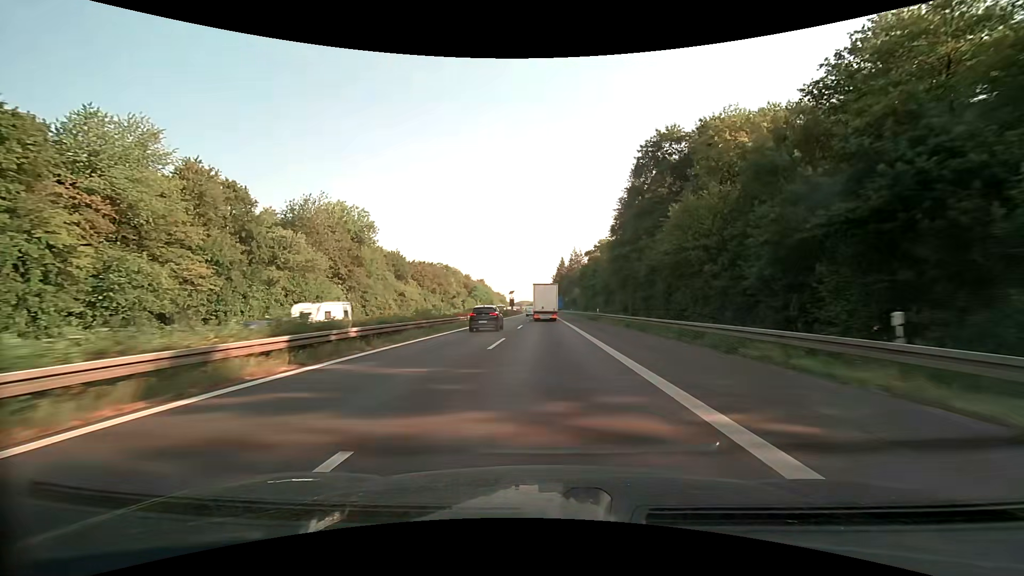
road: motorway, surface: asphalt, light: Day
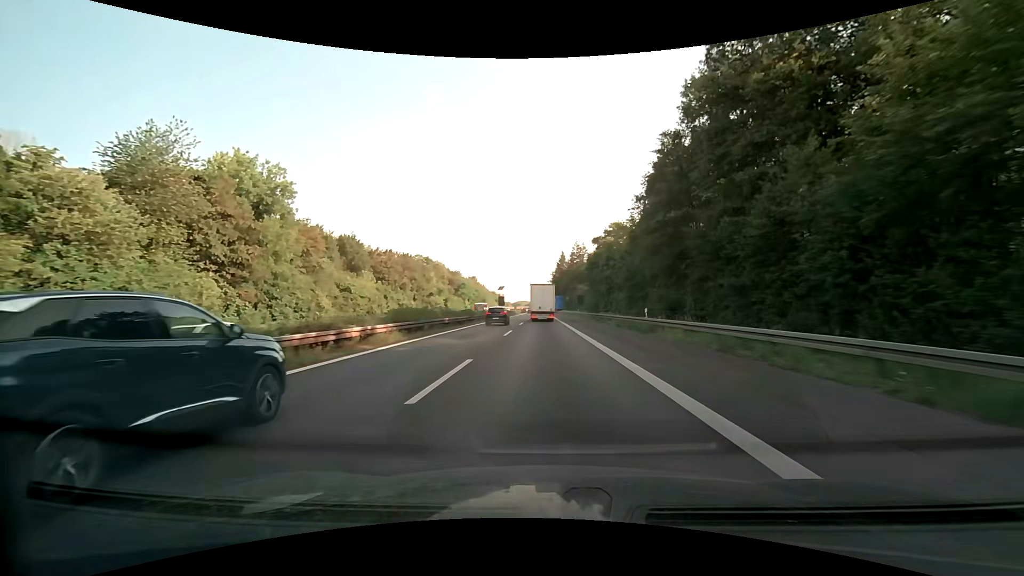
(+0.1, +27.7) m; 0°
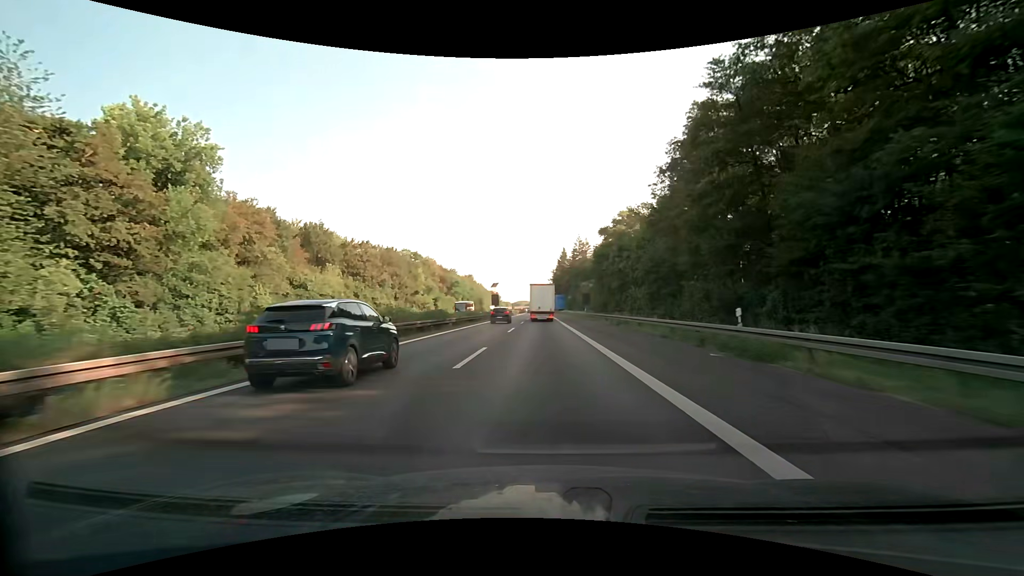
(0.0, +13.9) m; 0°
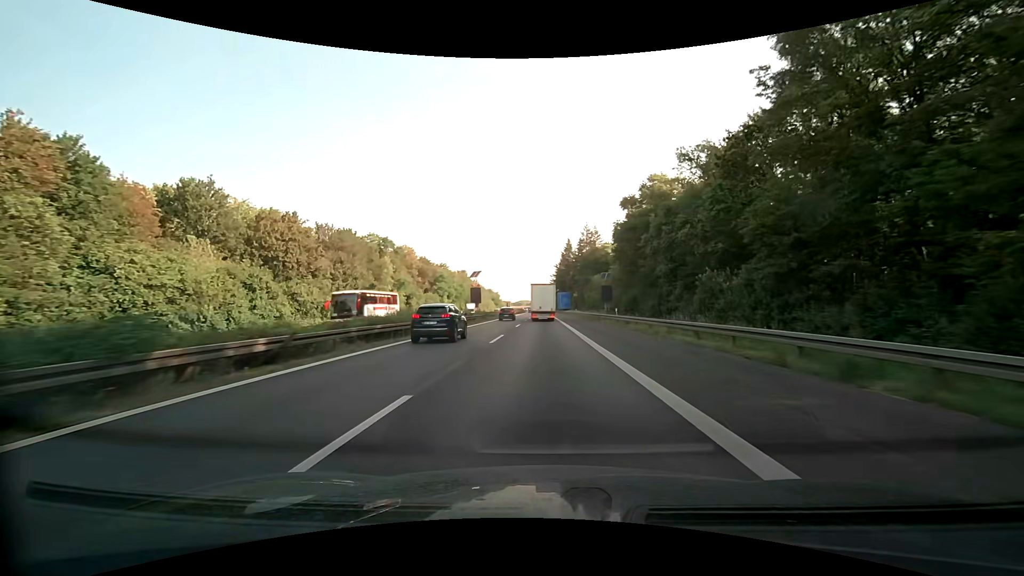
(0.0, +27.7) m; 0°
